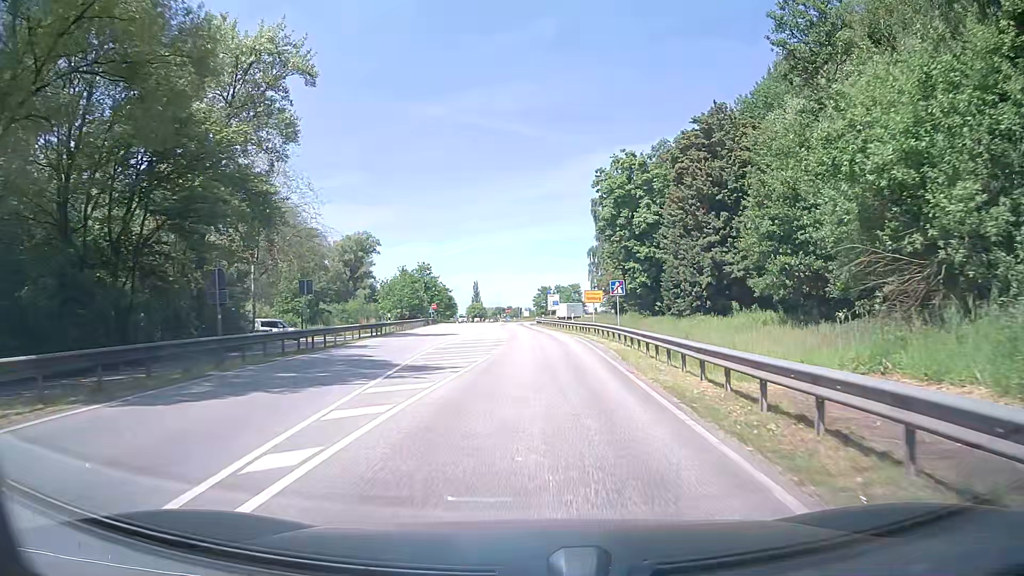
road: motorway_link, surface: asphalt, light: Day
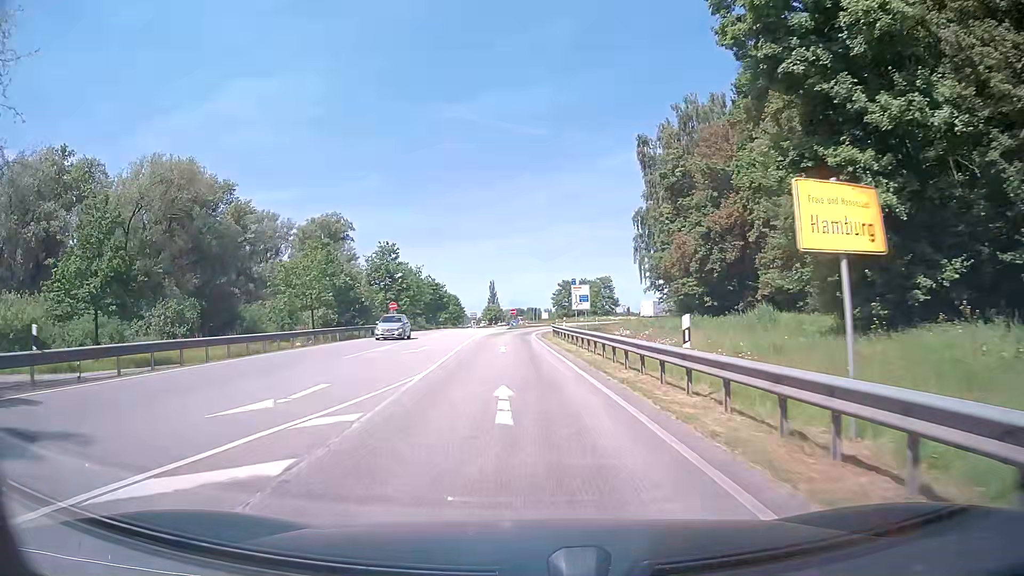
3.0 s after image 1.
(+1.4, +37.8) m; -1°
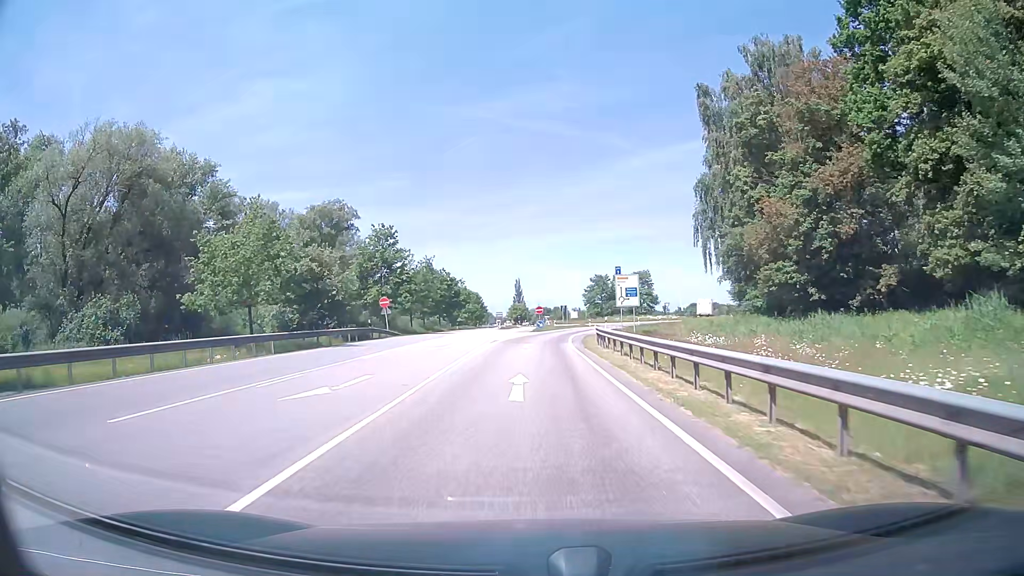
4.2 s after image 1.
(-0.3, +15.2) m; -2°
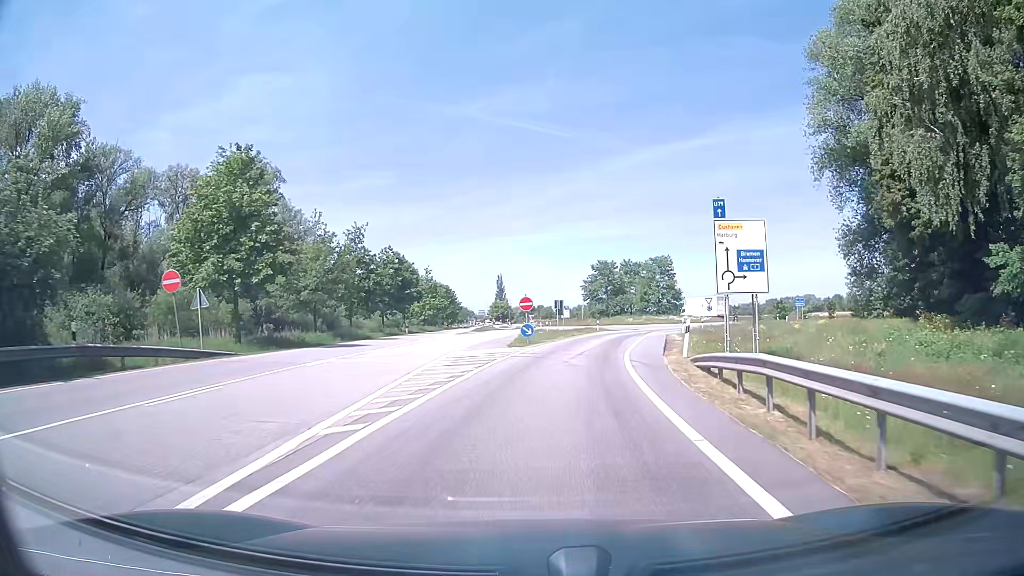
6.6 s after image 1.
(+0.2, +30.5) m; +1°
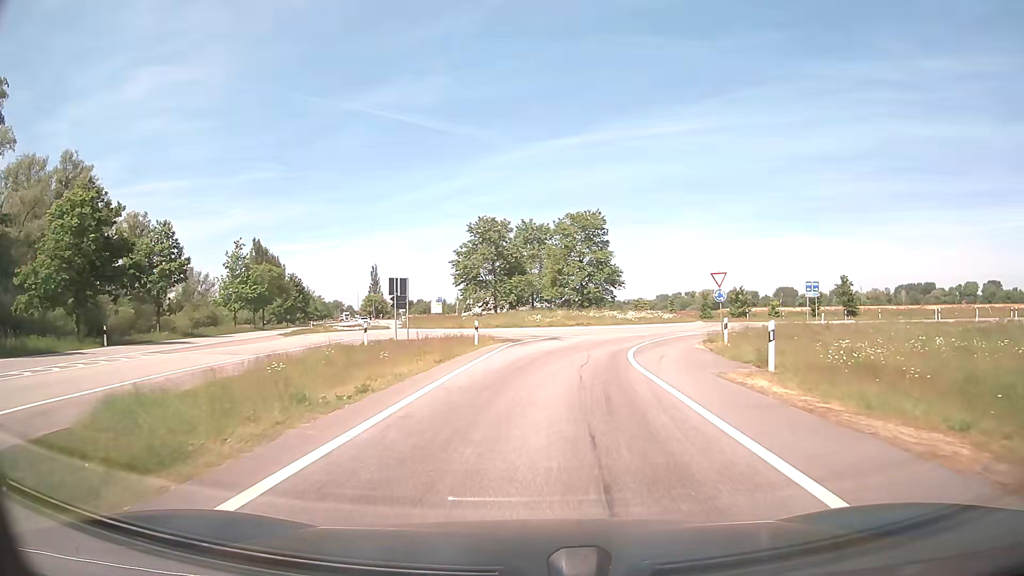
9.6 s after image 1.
(+3.6, +36.8) m; +10°
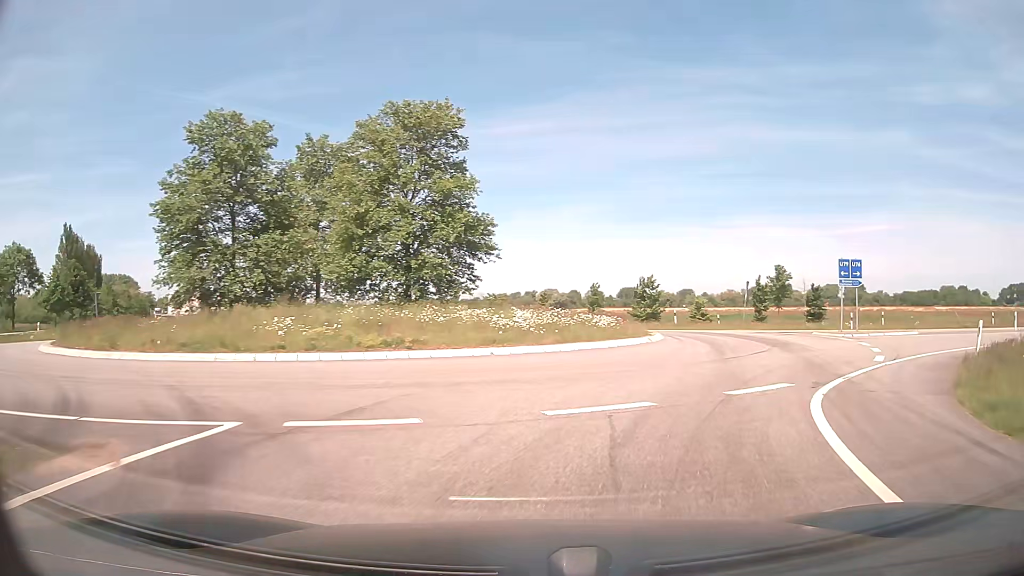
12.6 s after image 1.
(+2.0, +28.4) m; +13°
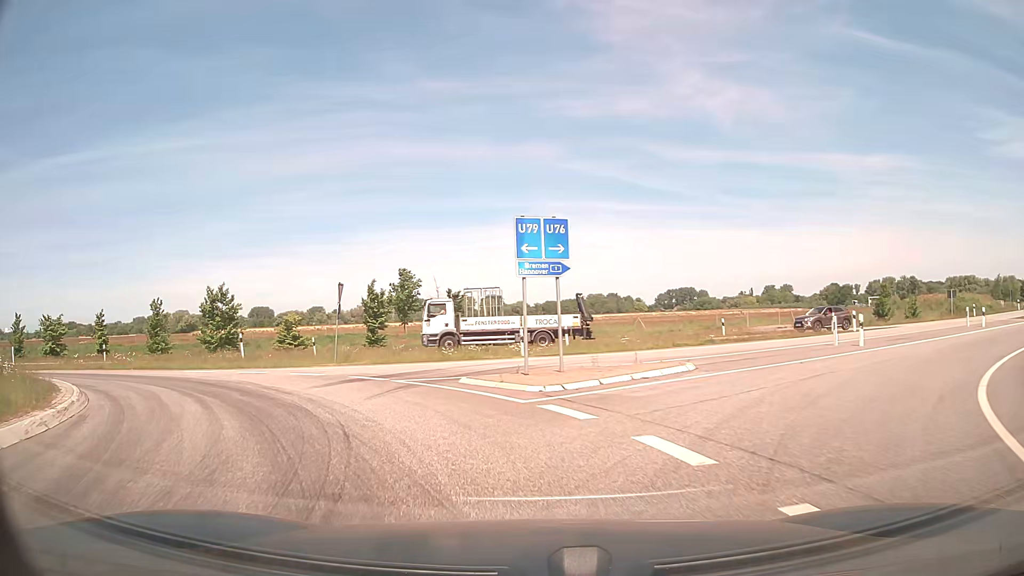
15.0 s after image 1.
(+5.7, +16.2) m; +32°
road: secondary
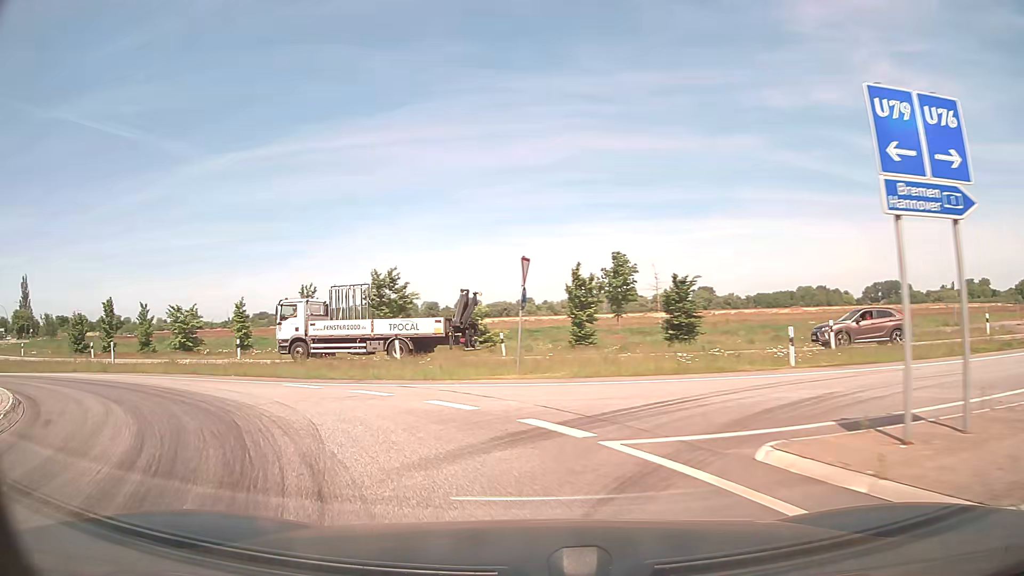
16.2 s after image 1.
(-1.3, +8.3) m; -17°
(-3, +10) (-10, +17) (-19, +19) (-29, +18) (-39, +20) (-48, +24) (-56, +30) (-64, +36) (-72, +42) (-79, +49) m
